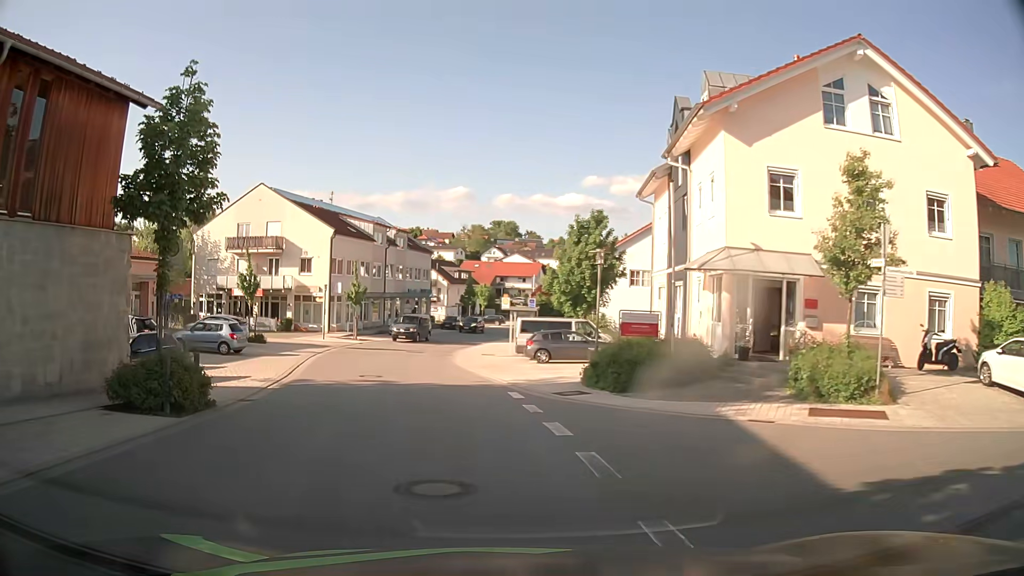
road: tertiary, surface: asphalt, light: Day
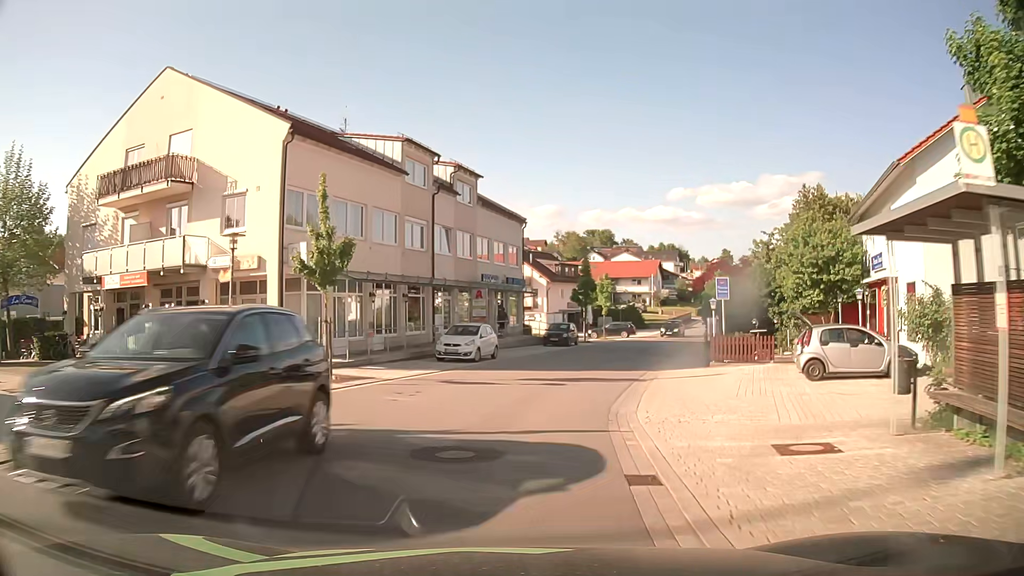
(-3.5, +30.5) m; -9°
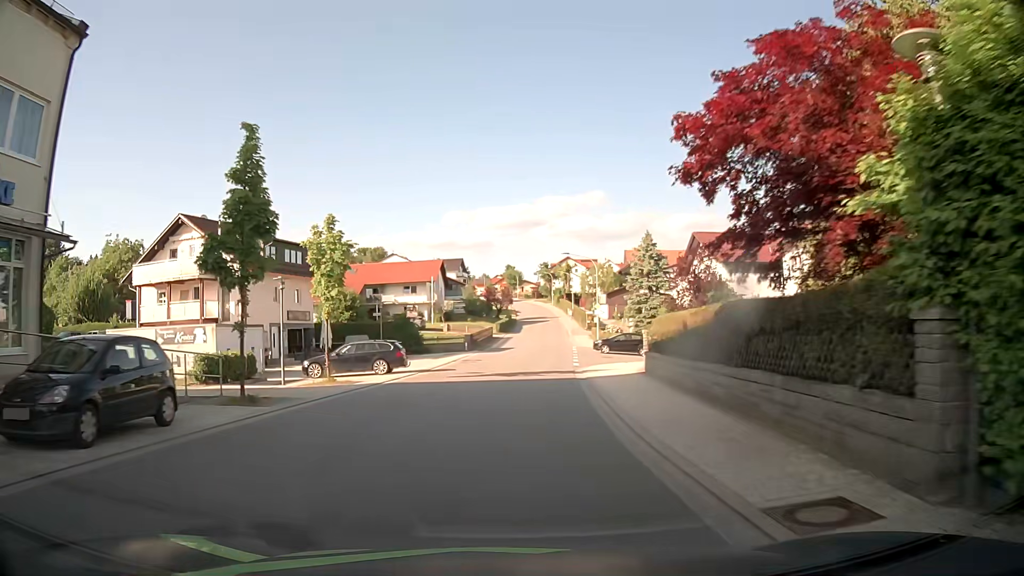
(+6.0, +33.3) m; +19°
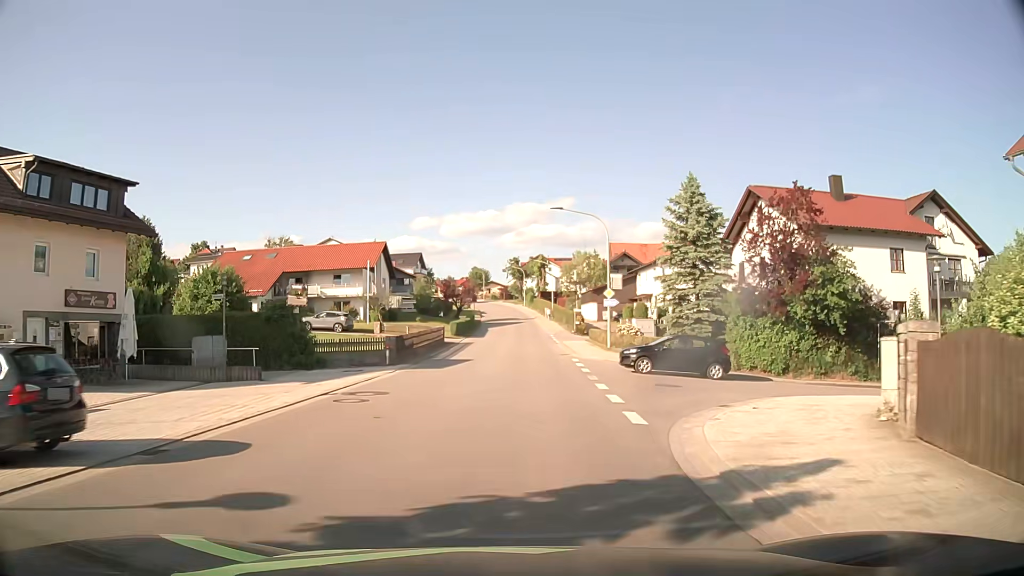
(+0.5, +21.3) m; +3°
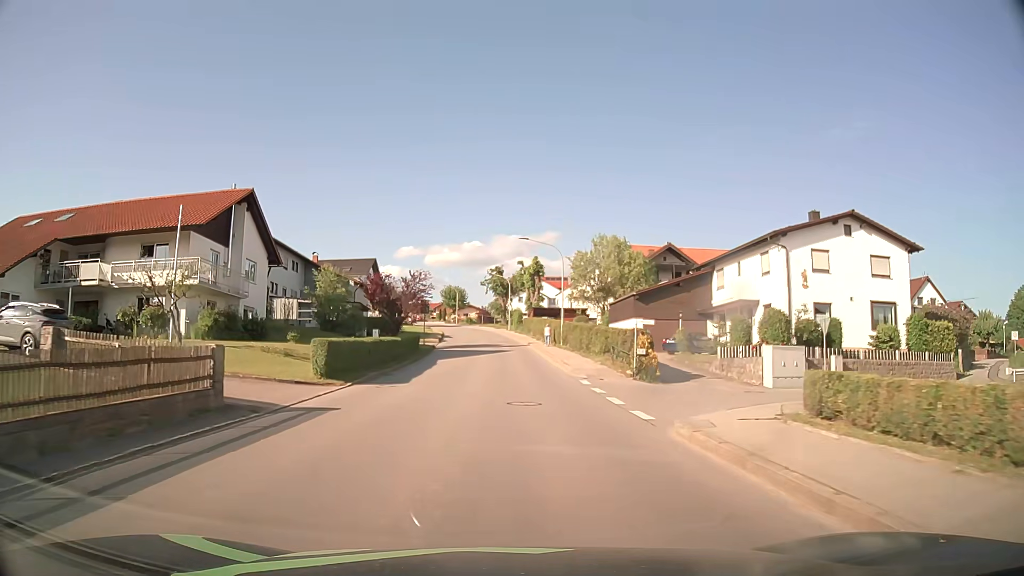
(+0.8, +35.5) m; +2°
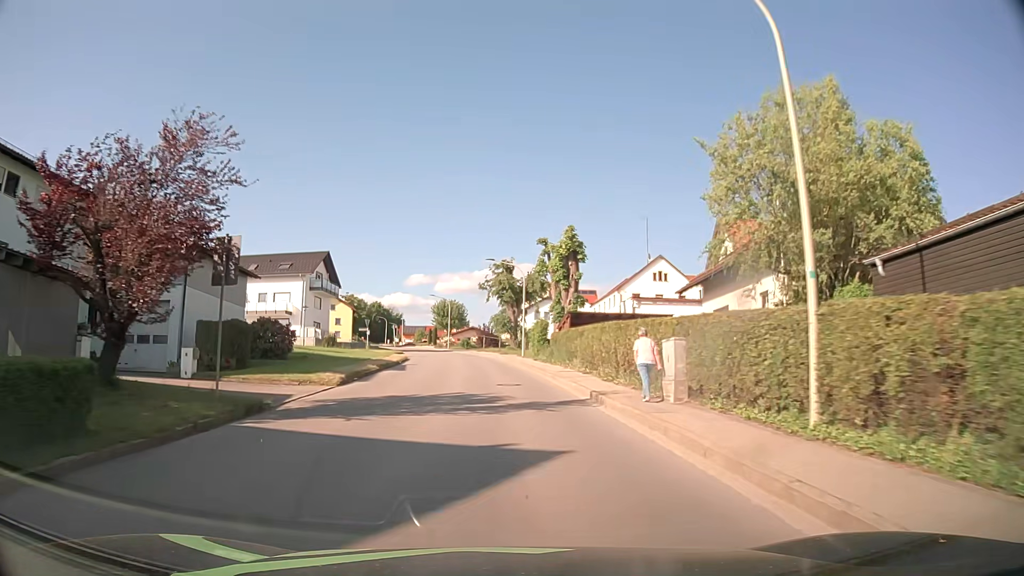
(-0.4, +36.3) m; -1°
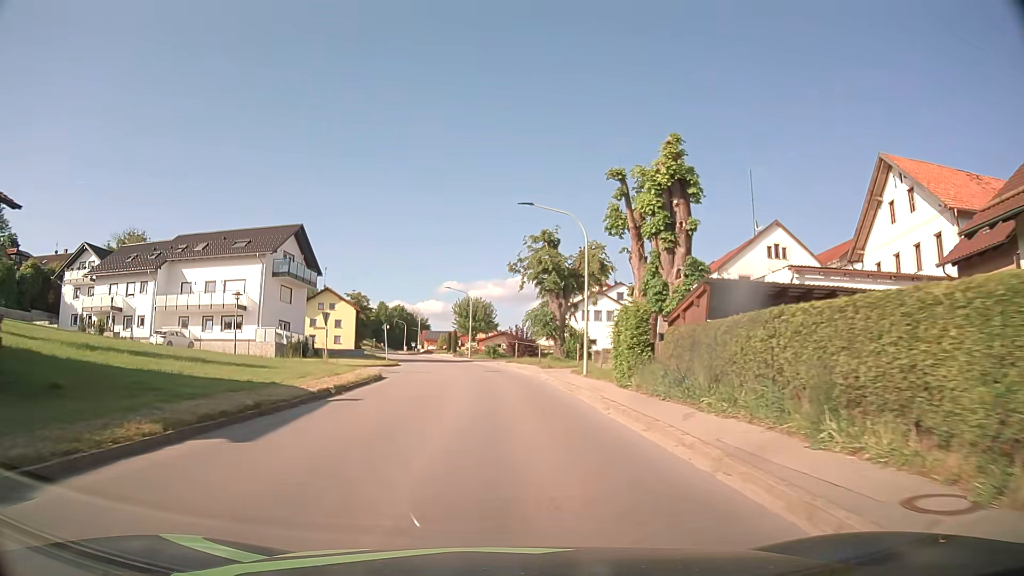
(-0.6, +22.1) m; -3°
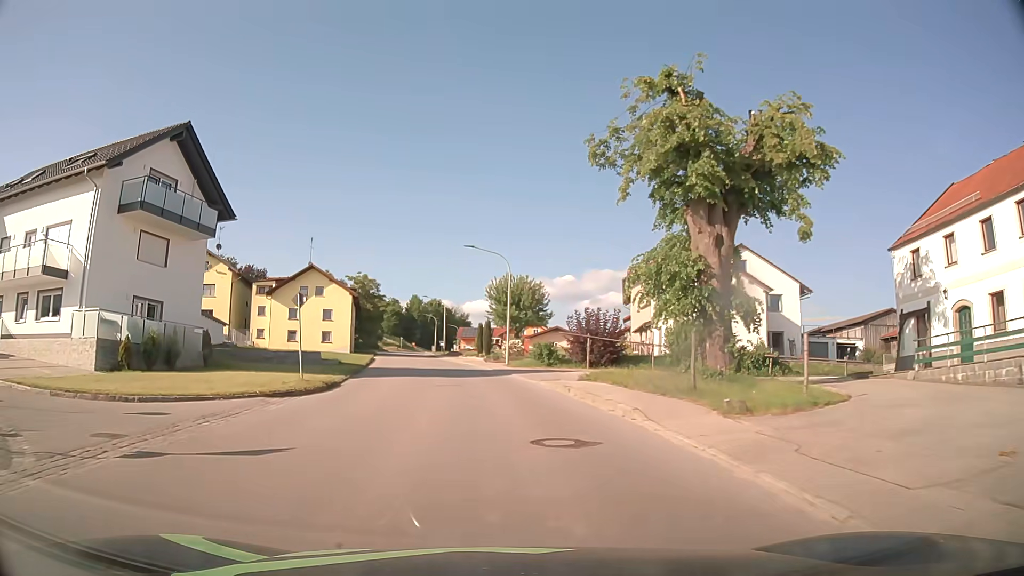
(-0.8, +28.7) m; -4°
(0, +10) (-1, +20) (-2, +30) (-3, +40) (-5, +50) (-7, +60) (-8, +69) (-10, +79) (-12, +89) (-14, +99) m
